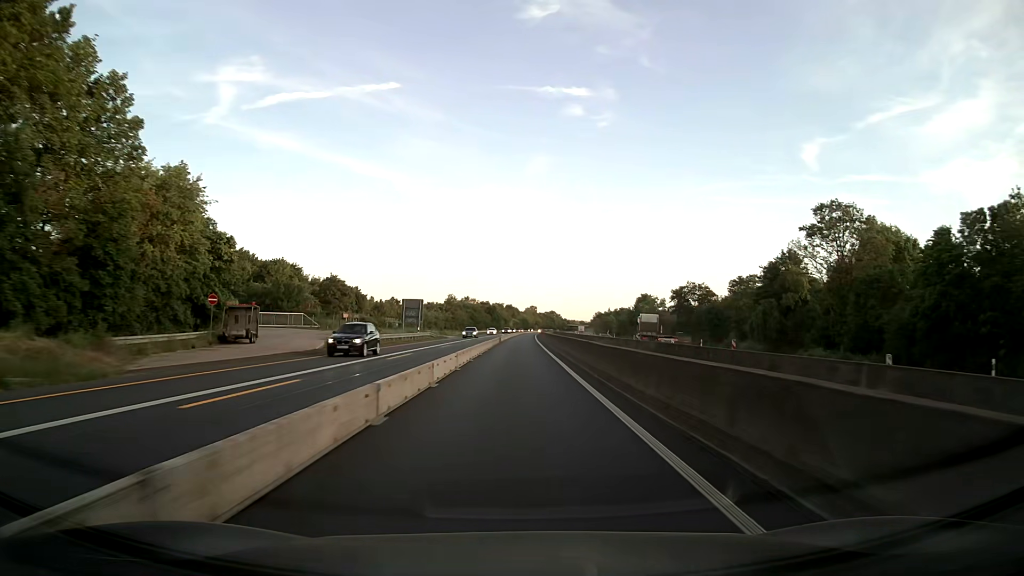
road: motorway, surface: asphalt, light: Day
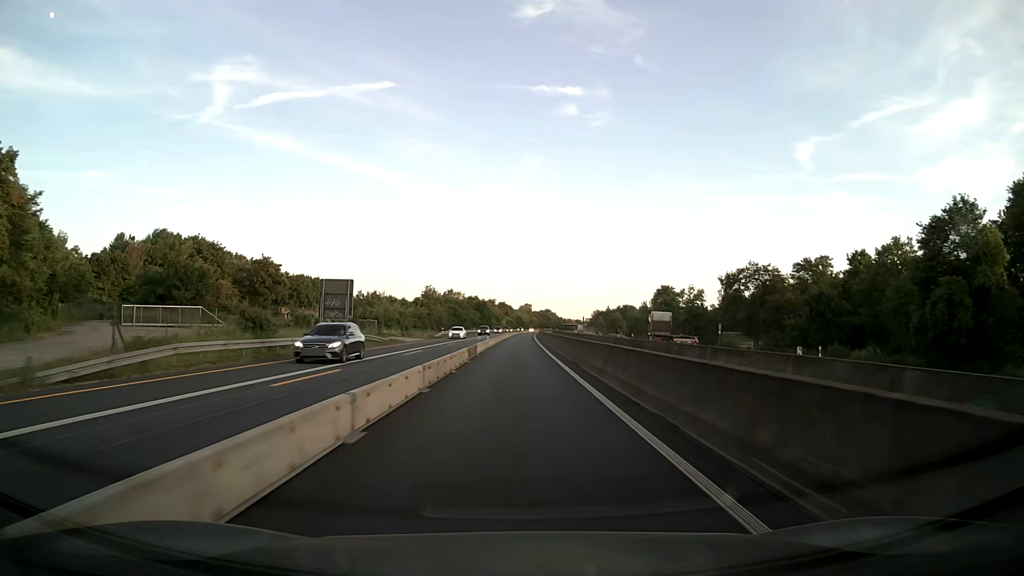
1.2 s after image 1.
(+0.1, +31.6) m; 0°
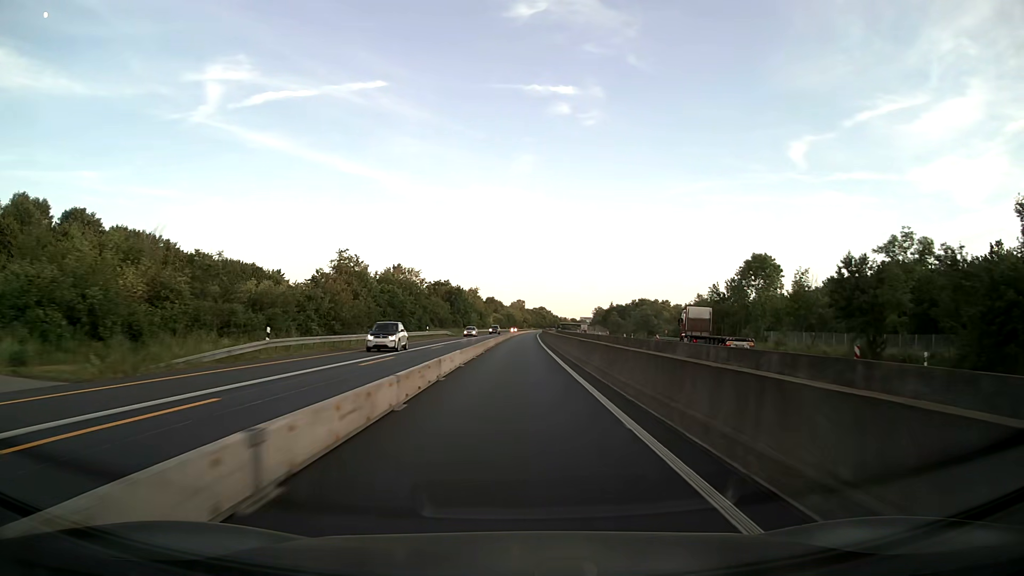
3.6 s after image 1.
(+0.5, +63.2) m; +1°
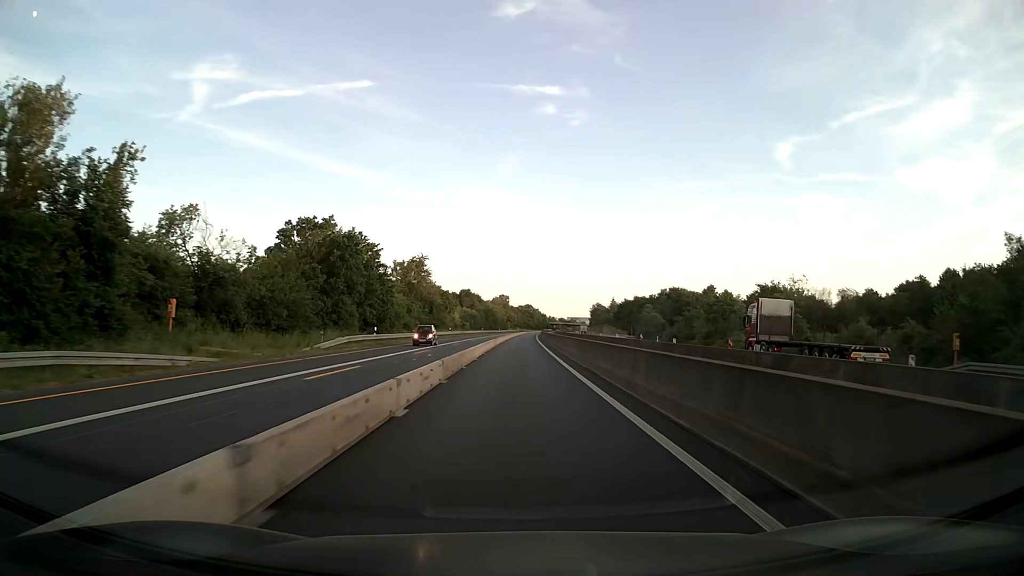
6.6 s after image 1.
(+1.0, +79.0) m; +1°
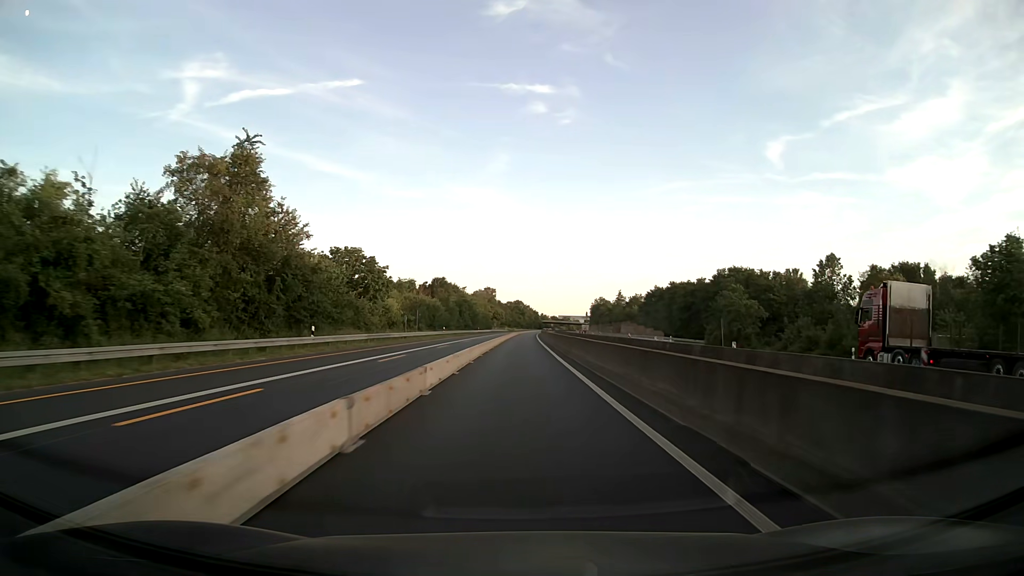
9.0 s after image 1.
(+0.5, +63.2) m; +1°
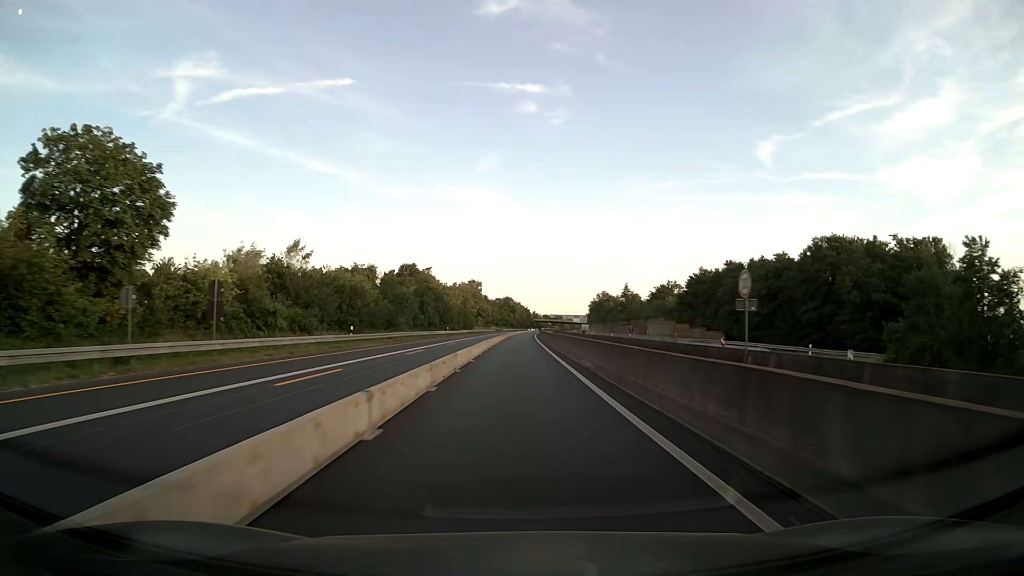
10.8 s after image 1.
(+0.3, +47.4) m; +1°
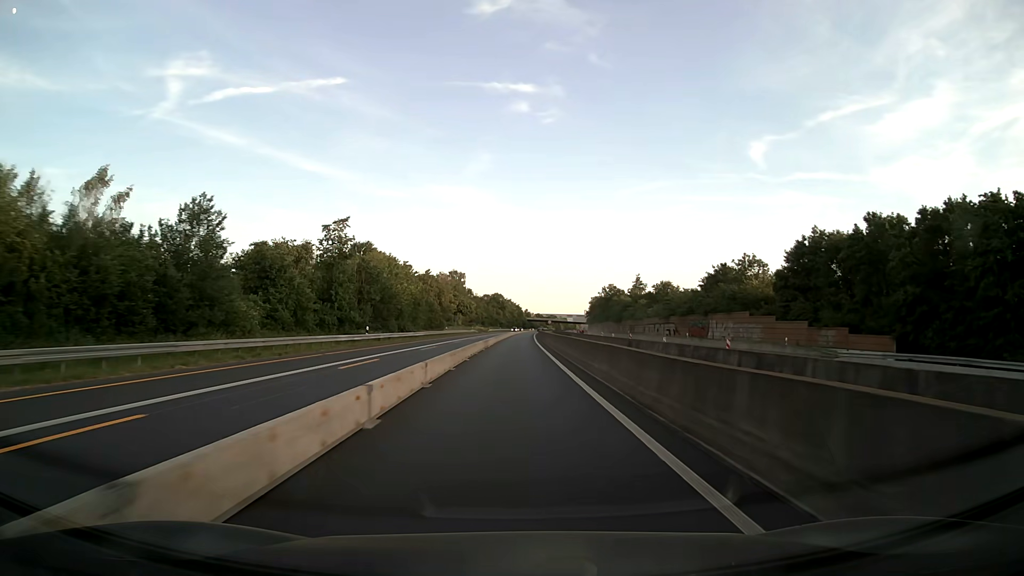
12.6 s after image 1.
(+0.3, +47.4) m; +1°
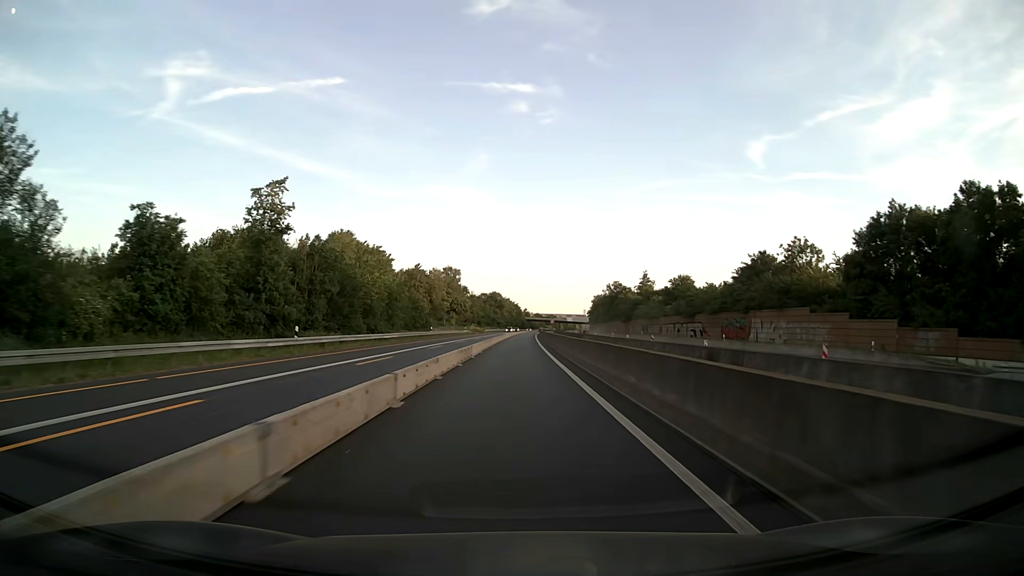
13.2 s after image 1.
(0.0, +15.8) m; 0°
(0, +10) (0, +20) (0, +30) (0, +40) (0, +50) (0, +60) (0, +70) (+1, +80) (+1, +90) (+1, +100) m
